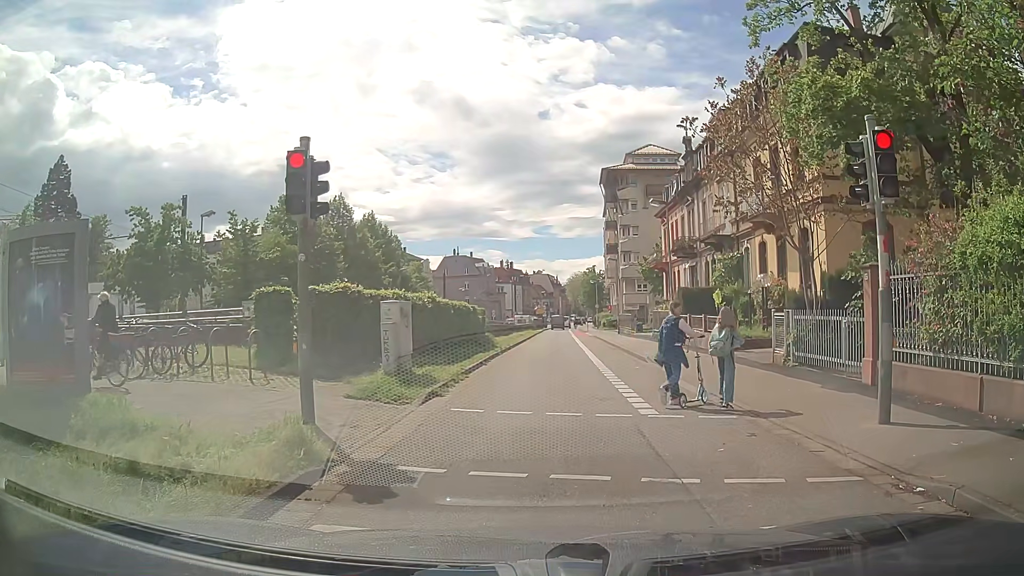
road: secondary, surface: asphalt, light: Day
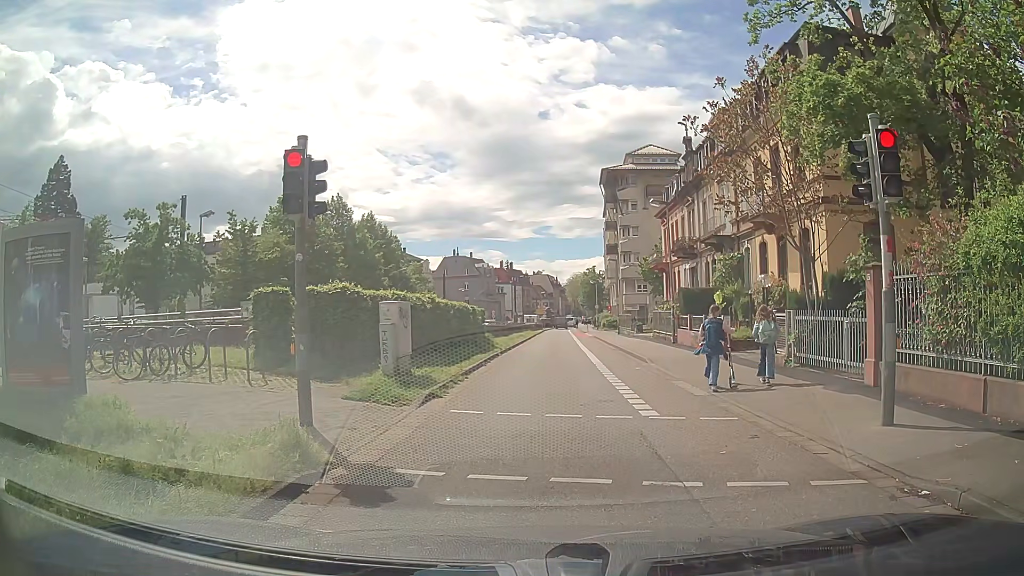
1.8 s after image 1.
(0.0, +0.2) m; 0°
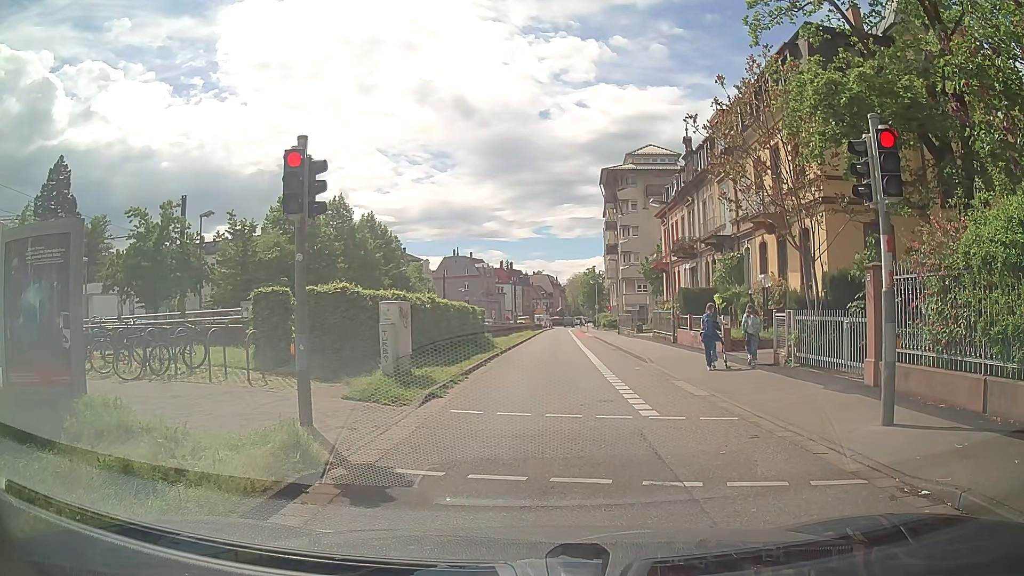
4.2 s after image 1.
(0.0, 0.0) m; 0°
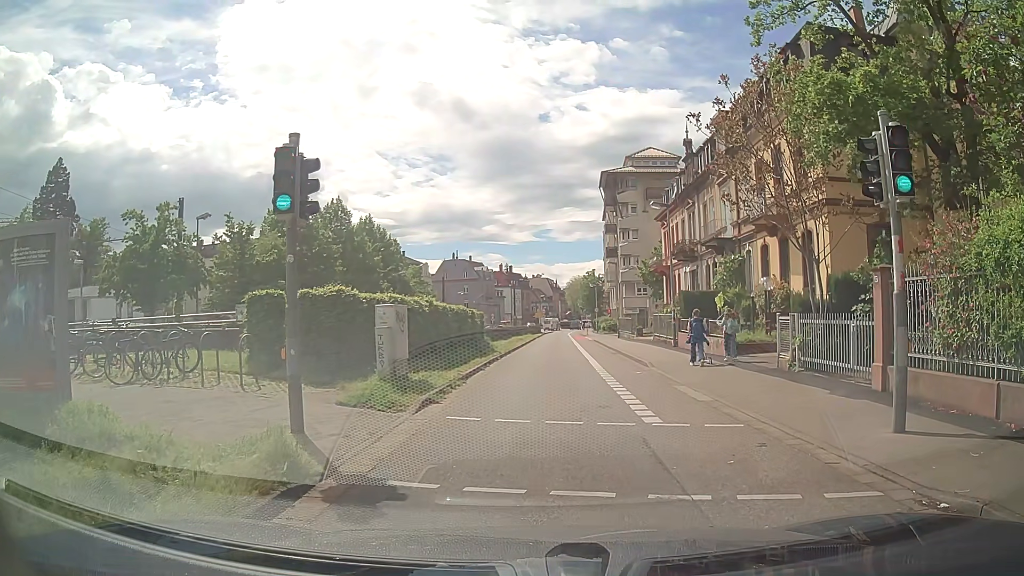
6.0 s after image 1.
(0.0, +0.3) m; 0°
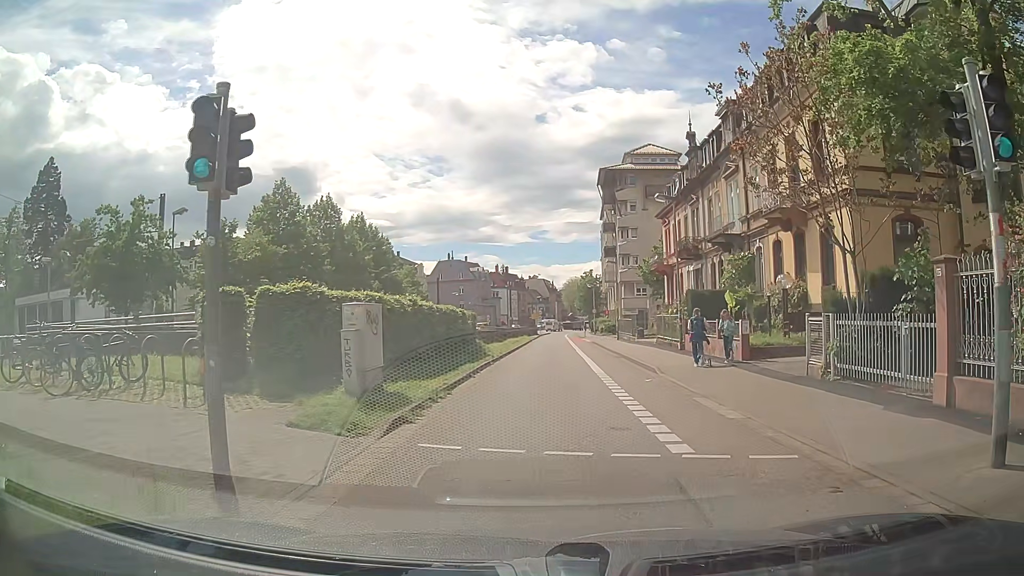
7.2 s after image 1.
(+0.1, +2.2) m; +1°
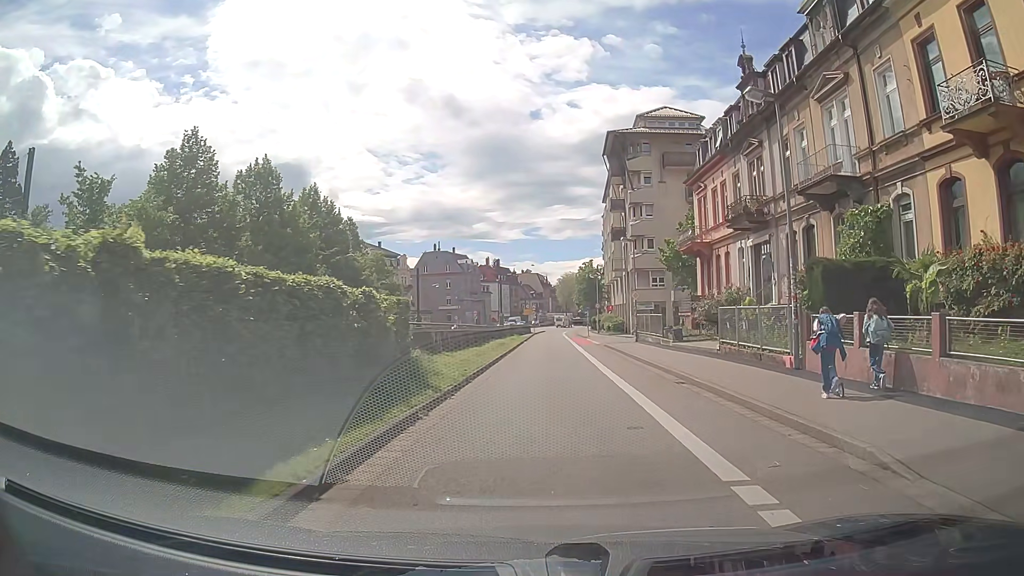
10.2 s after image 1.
(+0.4, +13.2) m; +1°
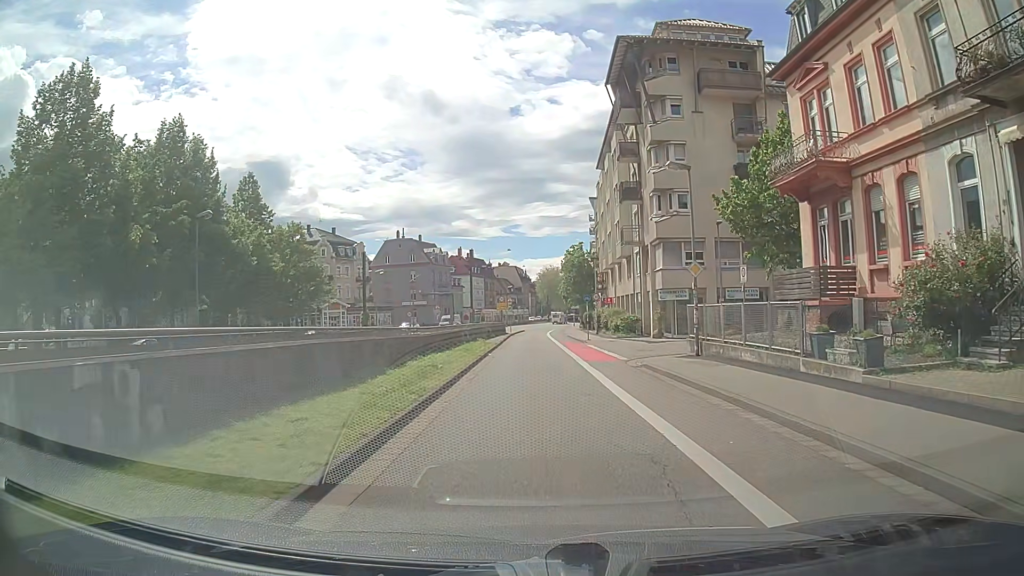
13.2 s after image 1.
(+0.6, +19.7) m; +2°
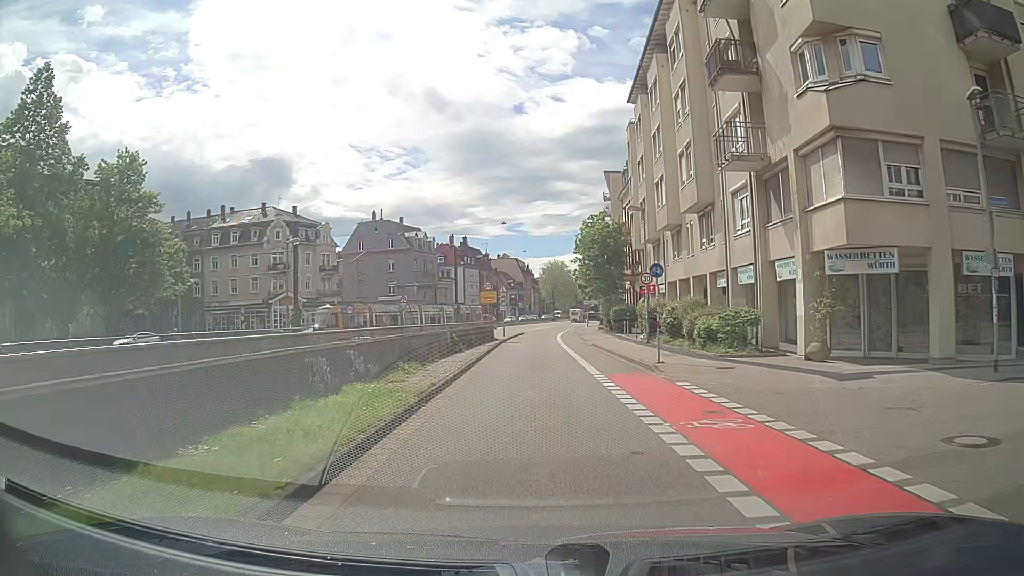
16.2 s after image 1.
(+0.2, +22.8) m; 0°
(0, +10) (0, +20) (0, +30) (0, +40) (0, +50) (+1, +60) (+1, +70) (+2, +80) (+4, +90) (+5, +100) m
